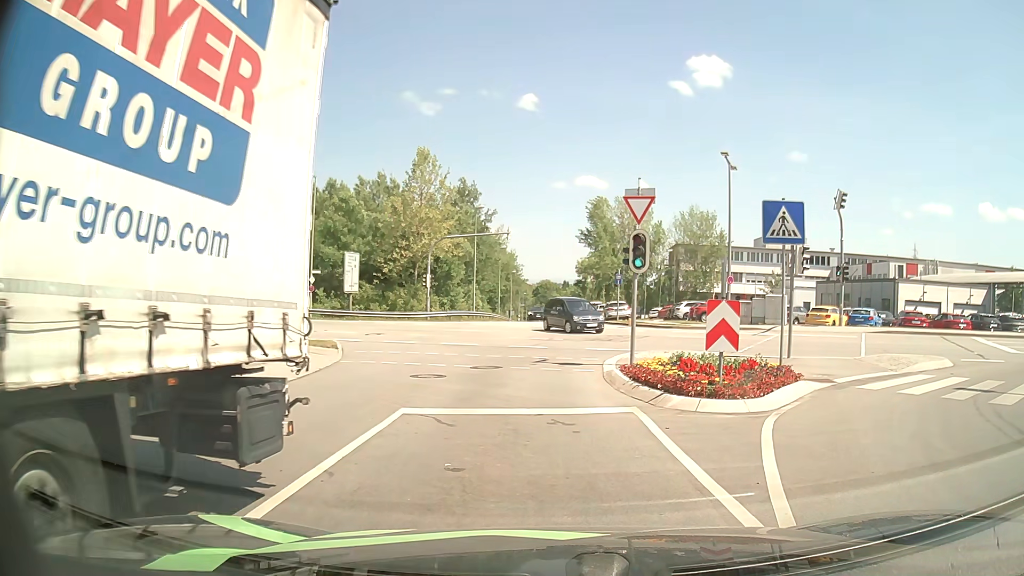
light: Day
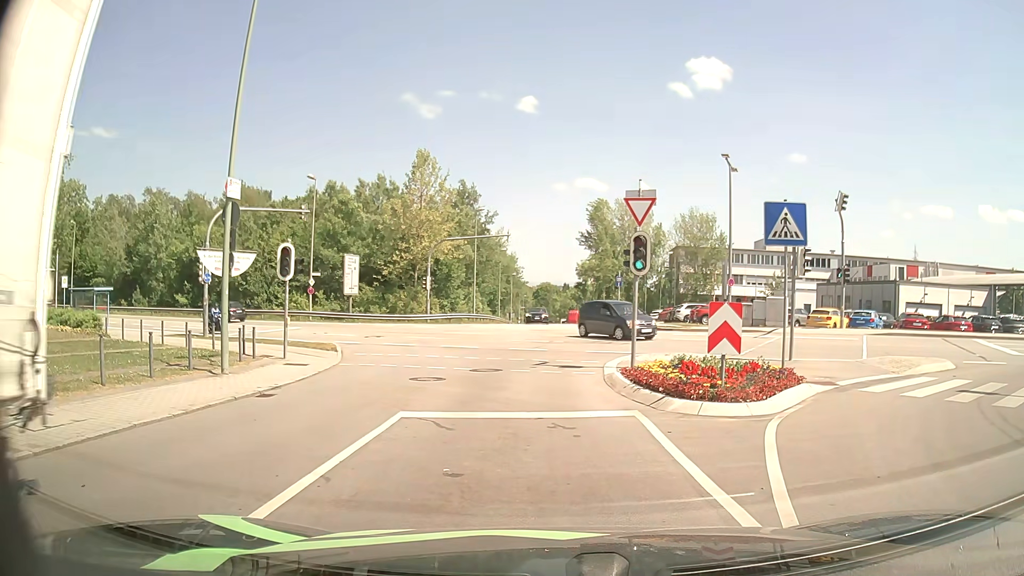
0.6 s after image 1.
(0.0, +0.1) m; 0°
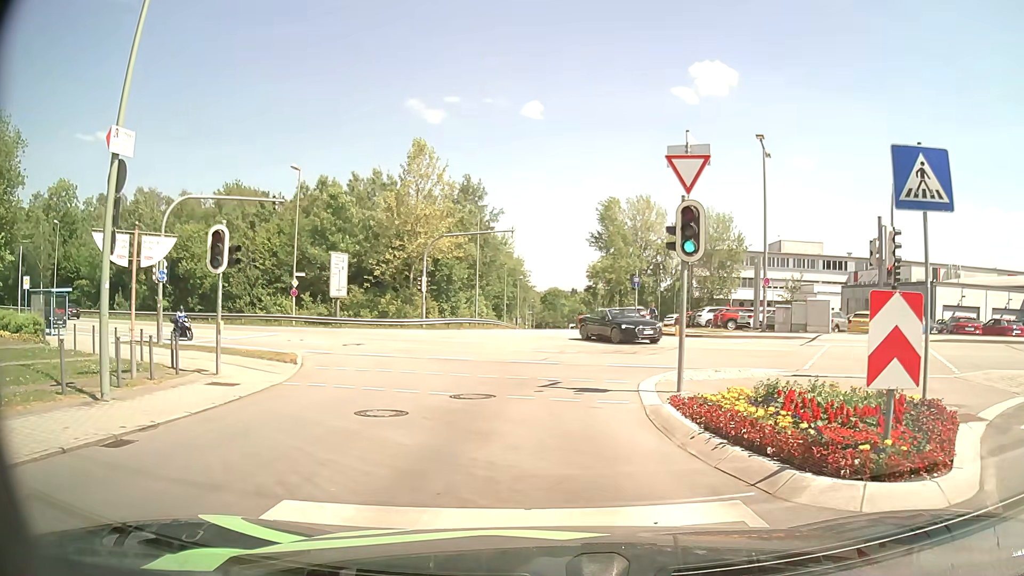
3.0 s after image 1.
(0.0, +5.2) m; 0°
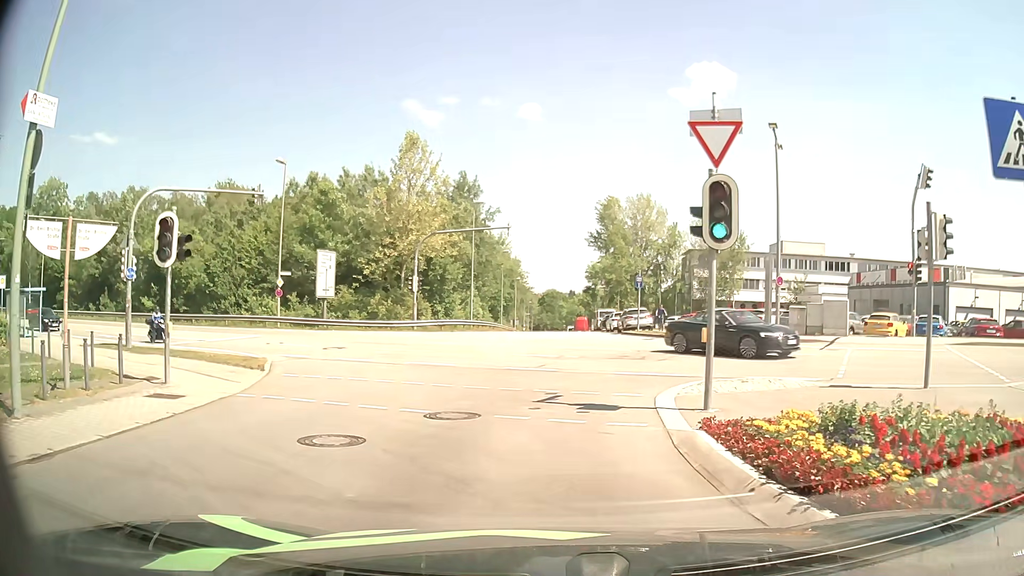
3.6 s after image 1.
(0.0, +2.2) m; +1°
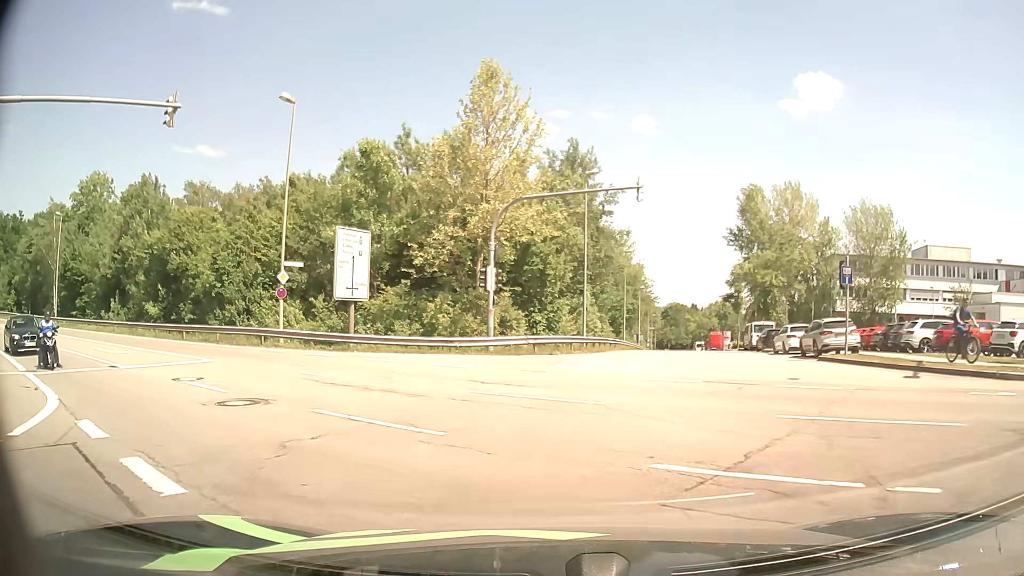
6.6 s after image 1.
(-1.0, +15.3) m; -11°
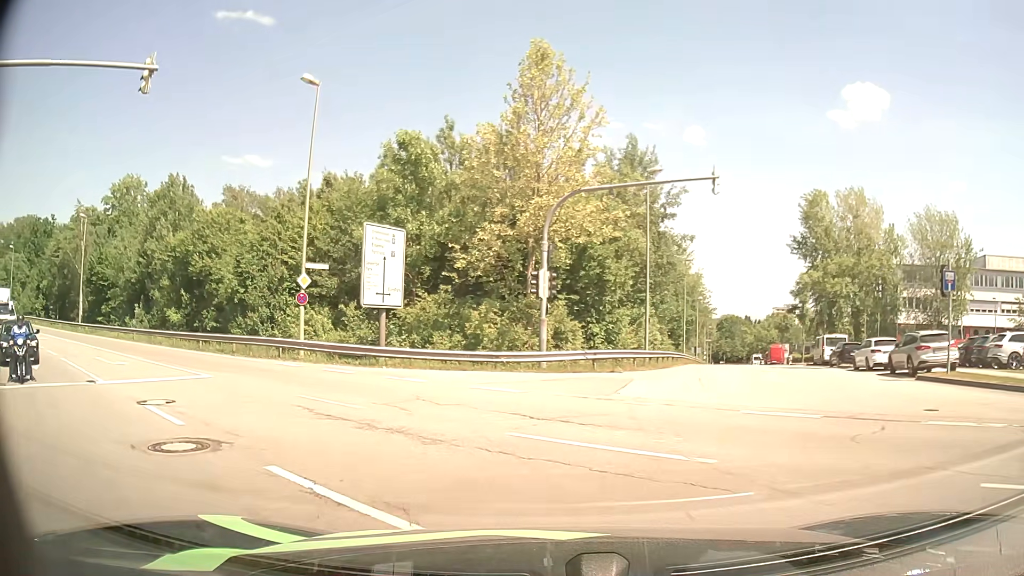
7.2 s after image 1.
(-0.1, +3.6) m; -5°
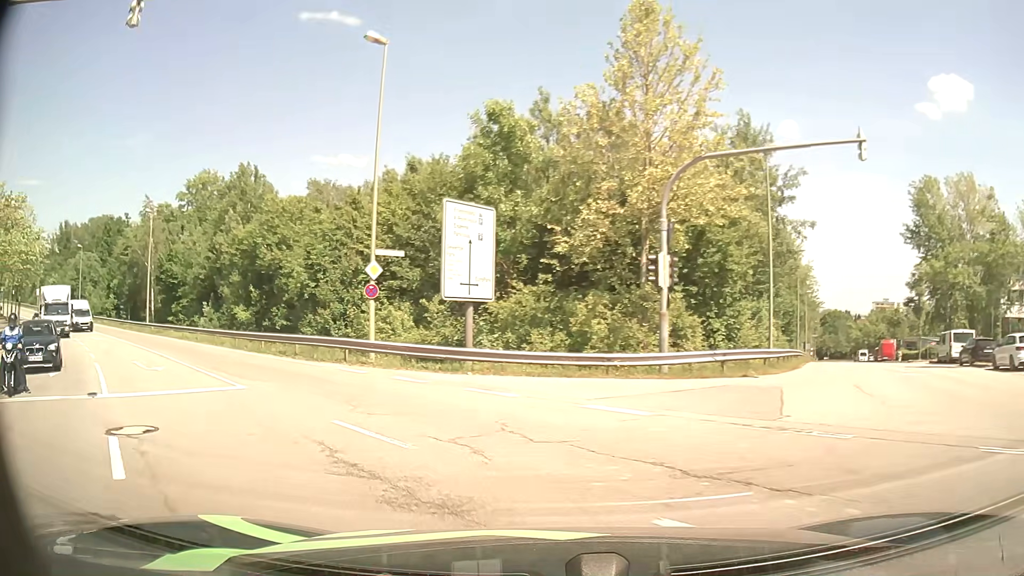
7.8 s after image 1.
(-0.2, +4.0) m; -7°
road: secondary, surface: asphalt
